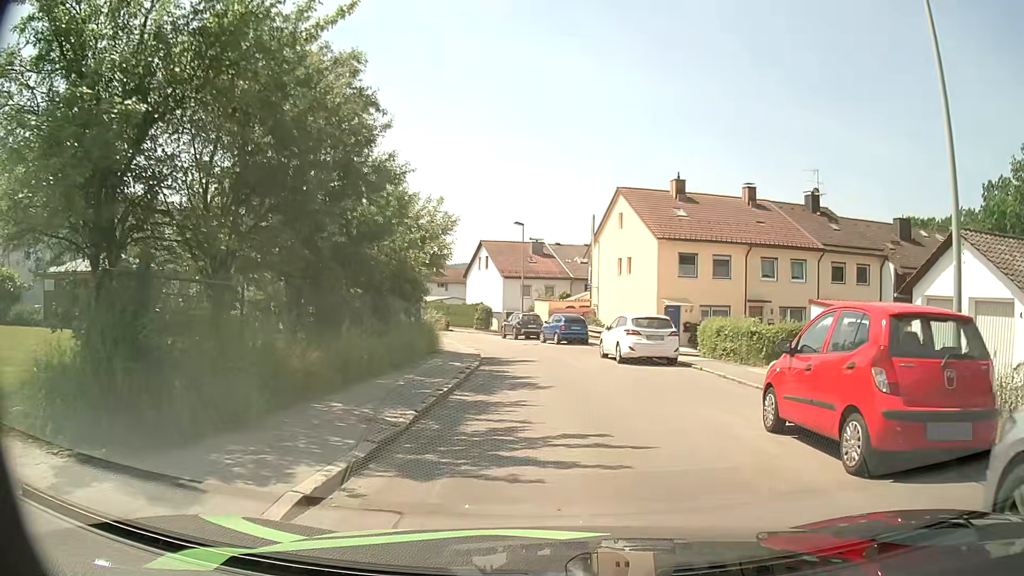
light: Day
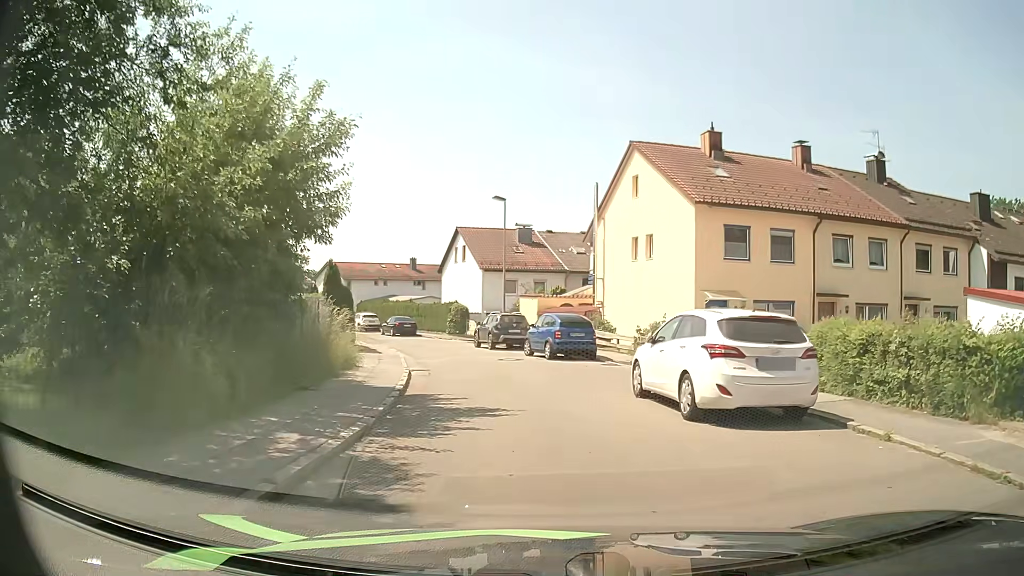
(+0.2, +11.0) m; 0°
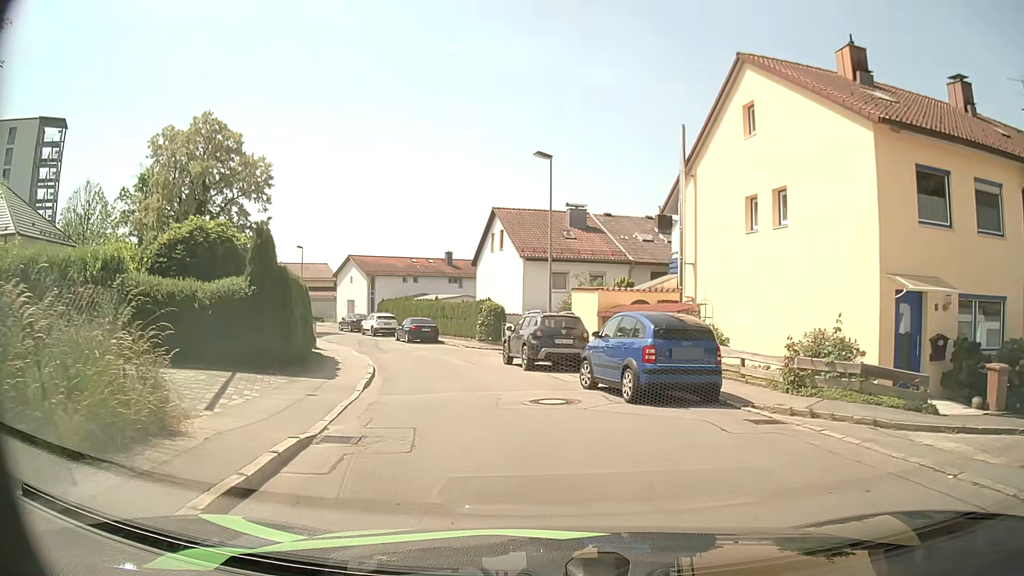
(-0.2, +10.9) m; -4°
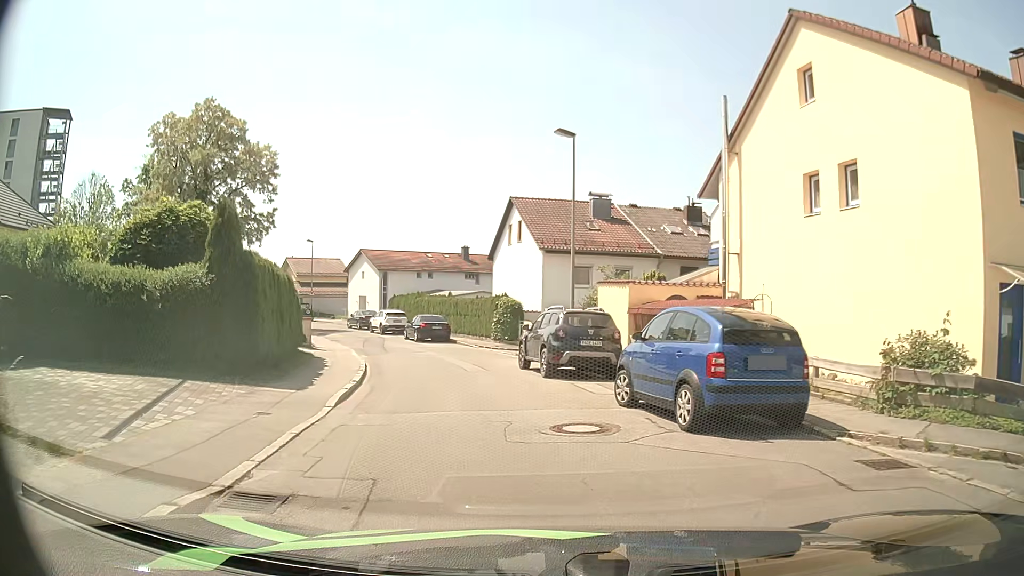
(0.0, +3.1) m; -1°
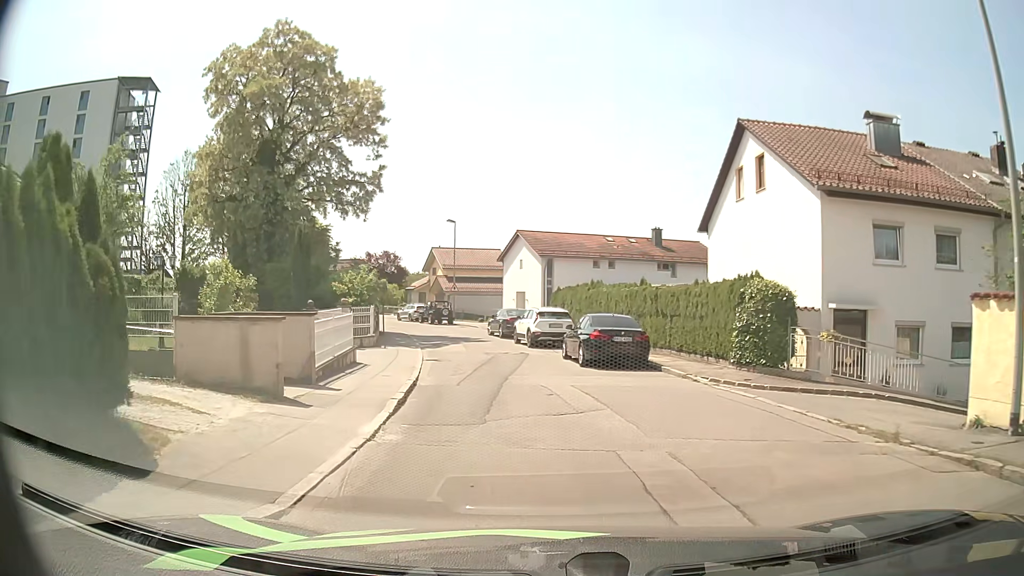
(-2.3, +16.9) m; -15°
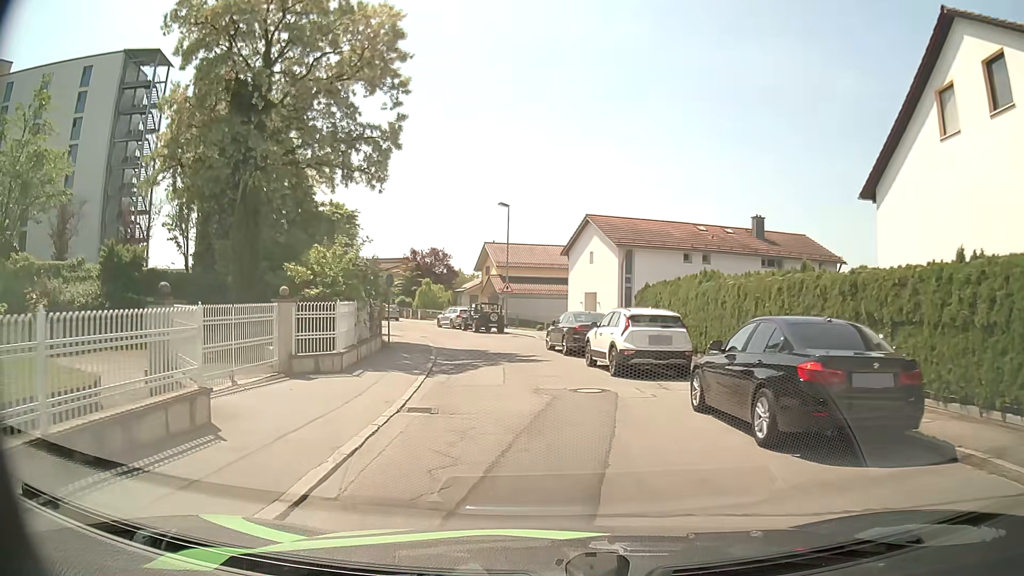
(-0.5, +11.0) m; -4°
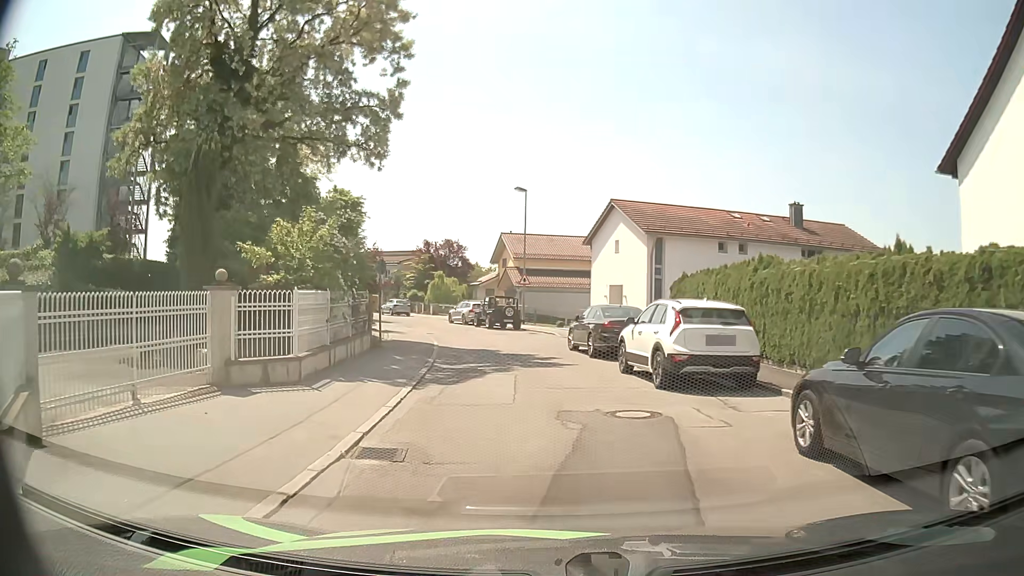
(-0.1, +3.7) m; -1°
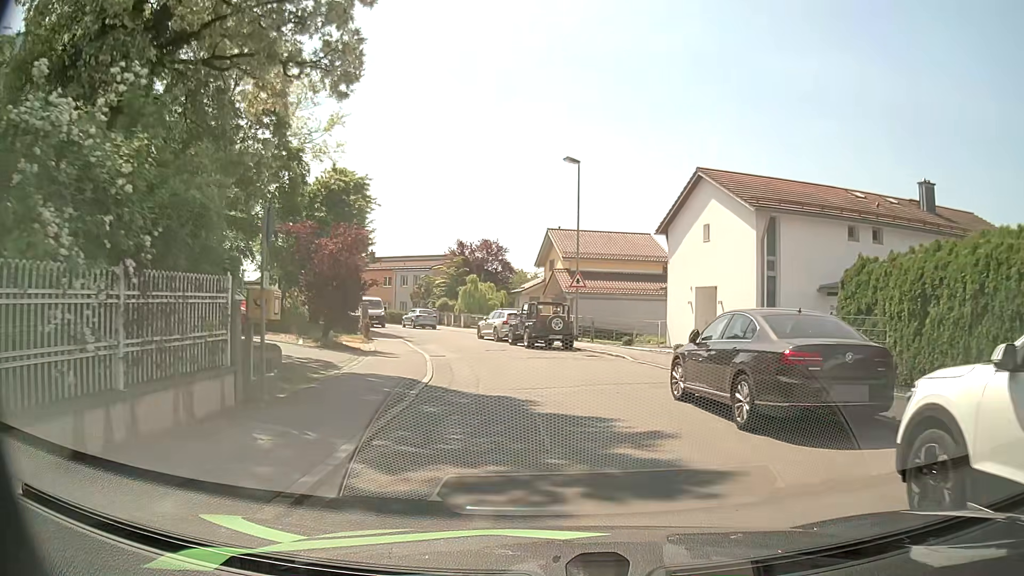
(-0.6, +10.5) m; -6°
